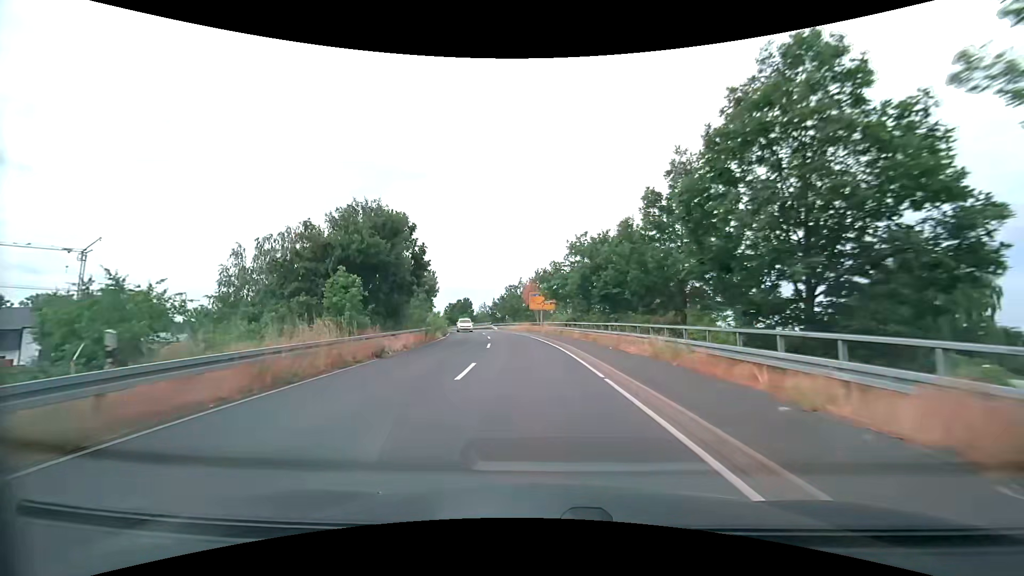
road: tertiary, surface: asphalt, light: Day
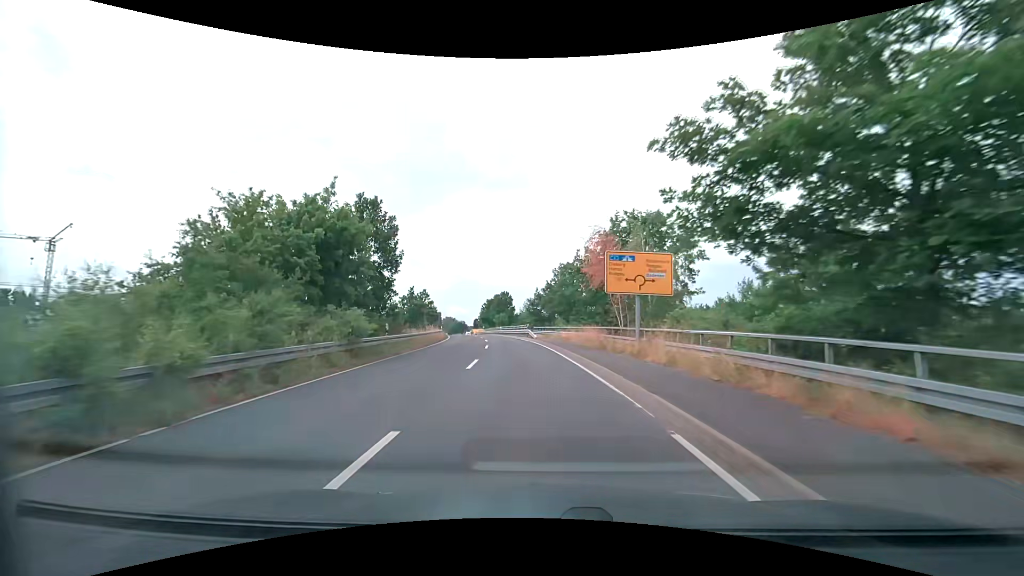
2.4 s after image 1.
(-1.6, +33.3) m; -6°
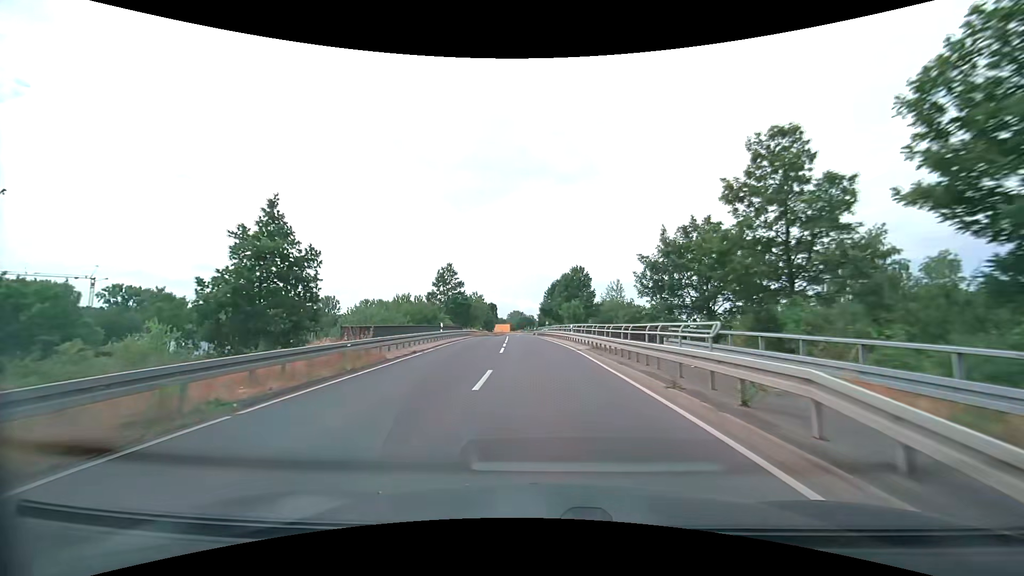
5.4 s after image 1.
(-3.1, +40.9) m; -8°
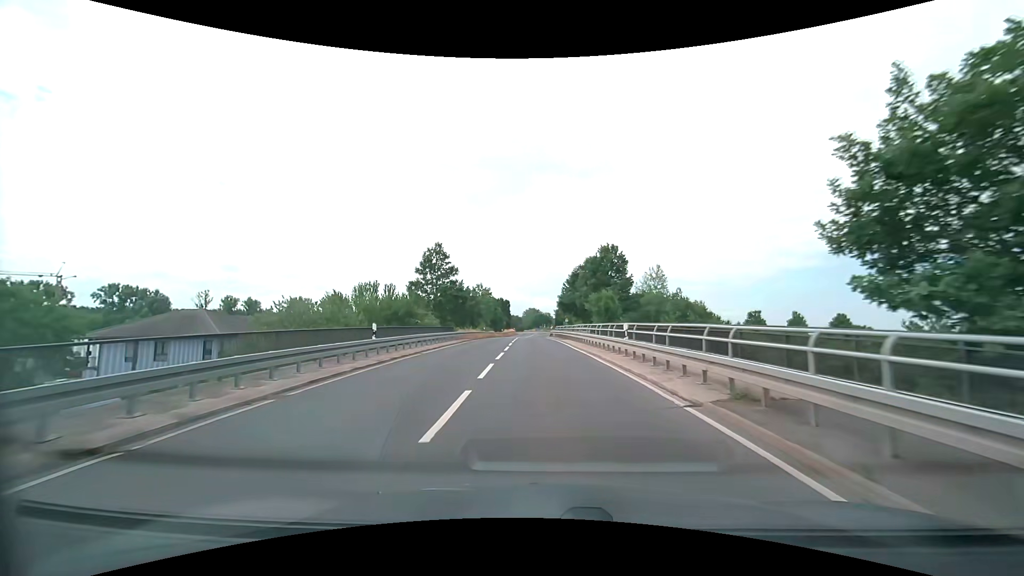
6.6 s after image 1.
(-0.3, +16.5) m; -2°
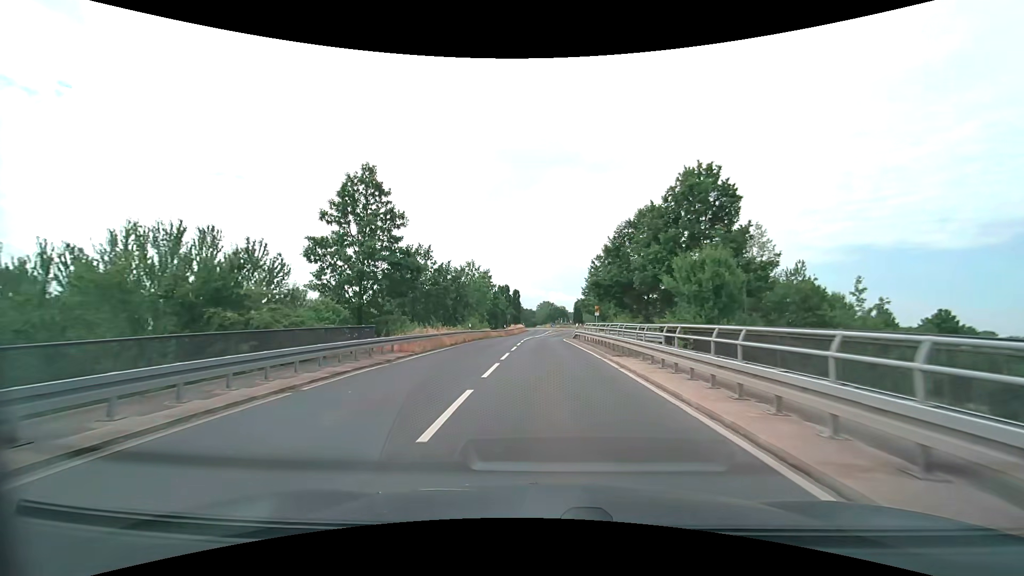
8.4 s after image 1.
(-0.5, +24.4) m; -2°
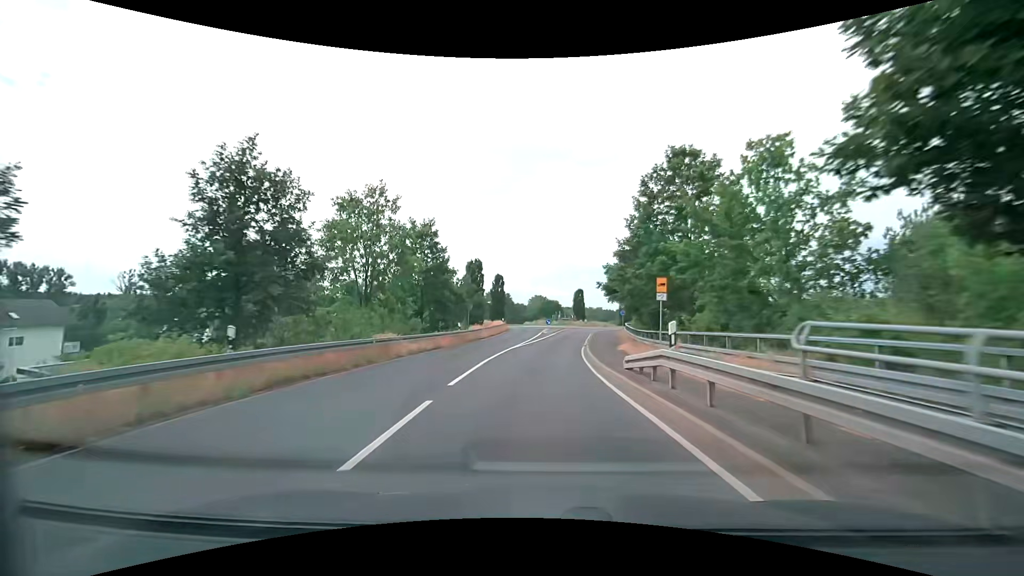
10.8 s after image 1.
(+0.1, +31.3) m; 0°
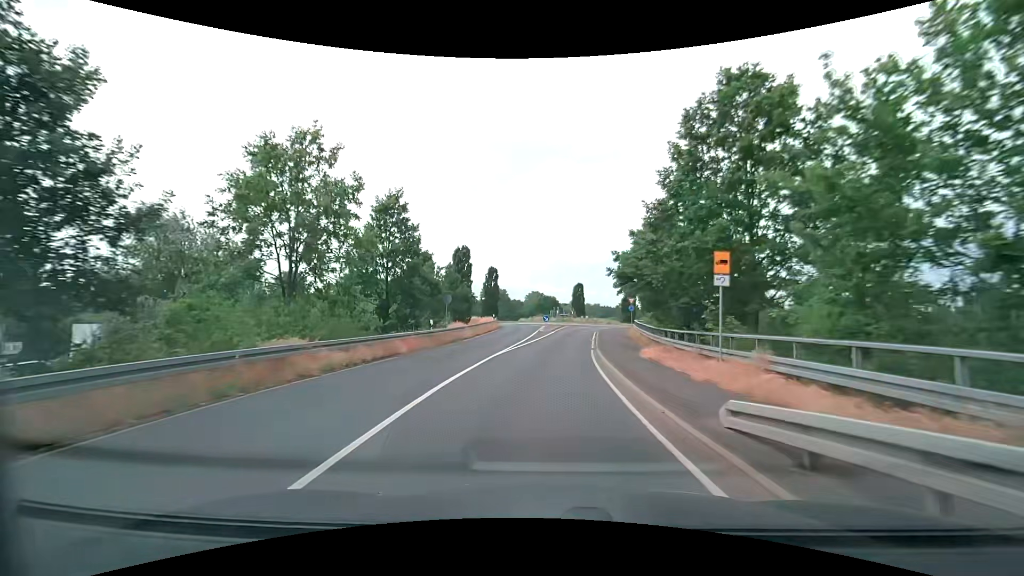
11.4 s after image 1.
(0.0, +7.6) m; +1°
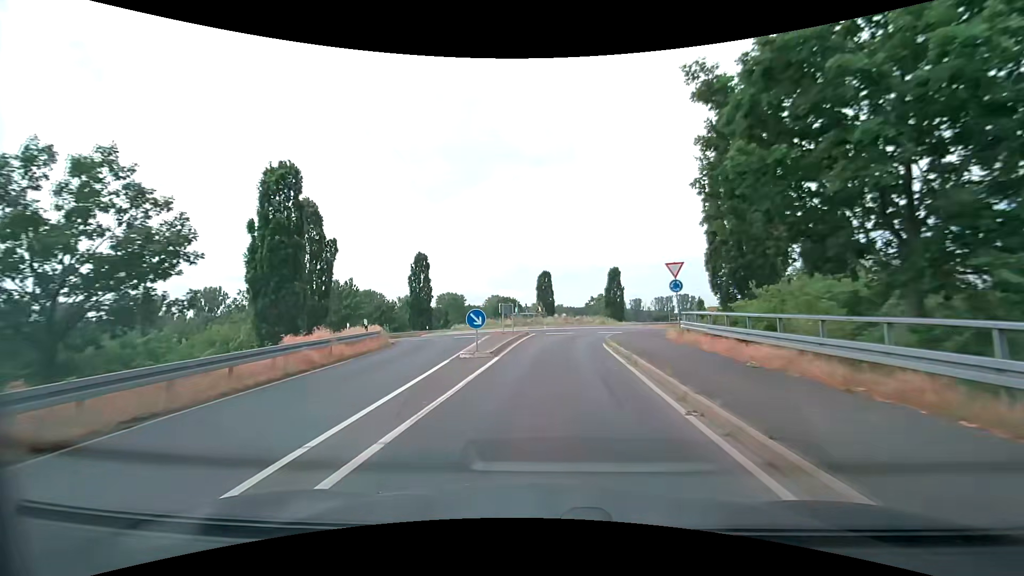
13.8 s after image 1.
(+1.0, +28.1) m; +4°
(0, +10) (+1, +20) (+3, +30) (+7, +39) (+14, +46) (+23, +51) (+32, +54) (+42, +54) (+52, +54) (+62, +53) m
